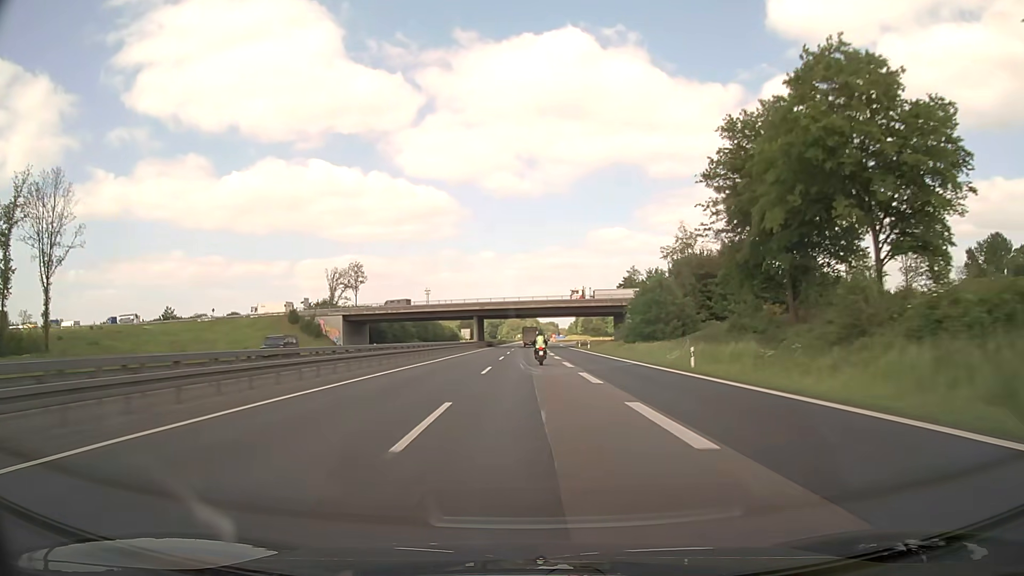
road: motorway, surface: asphalt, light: Day
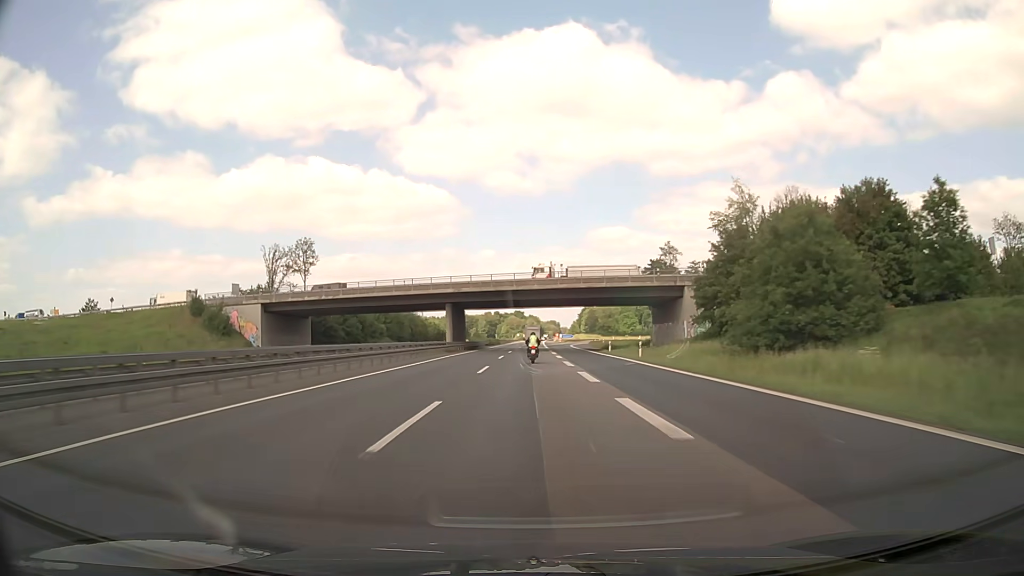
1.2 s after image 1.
(0.0, +36.1) m; 0°
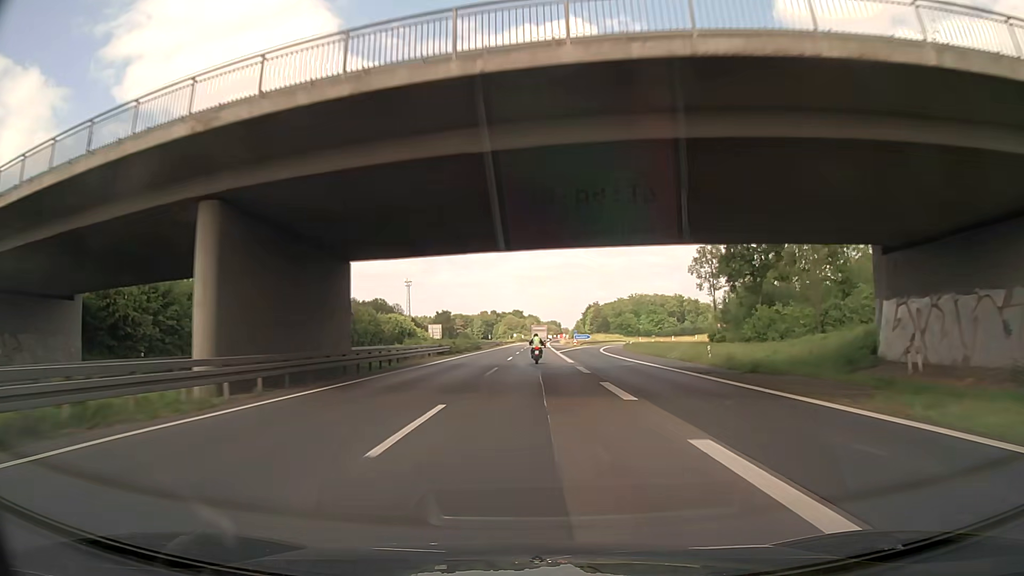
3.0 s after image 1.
(-0.1, +54.3) m; 0°
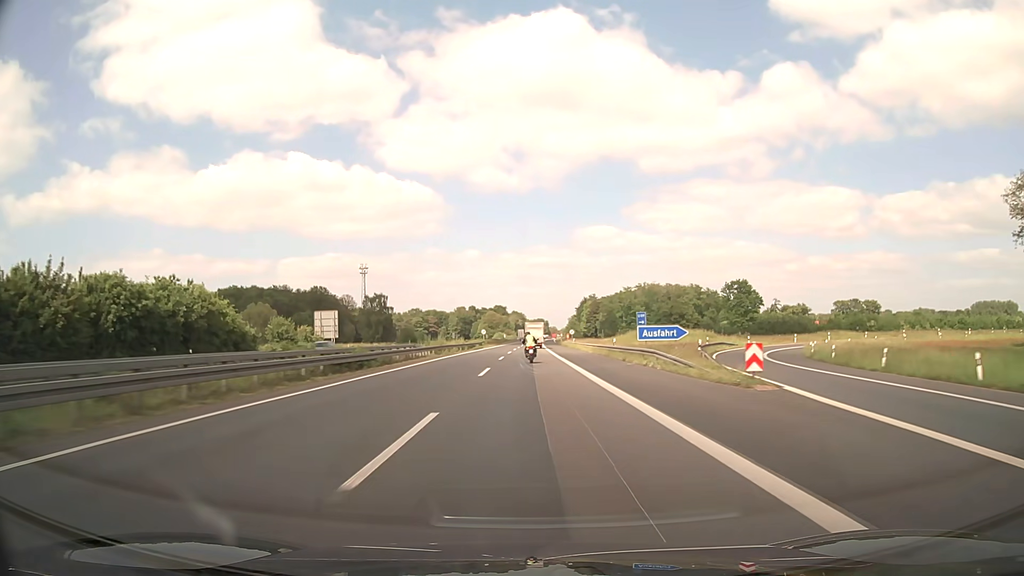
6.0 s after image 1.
(+0.6, +91.7) m; +1°
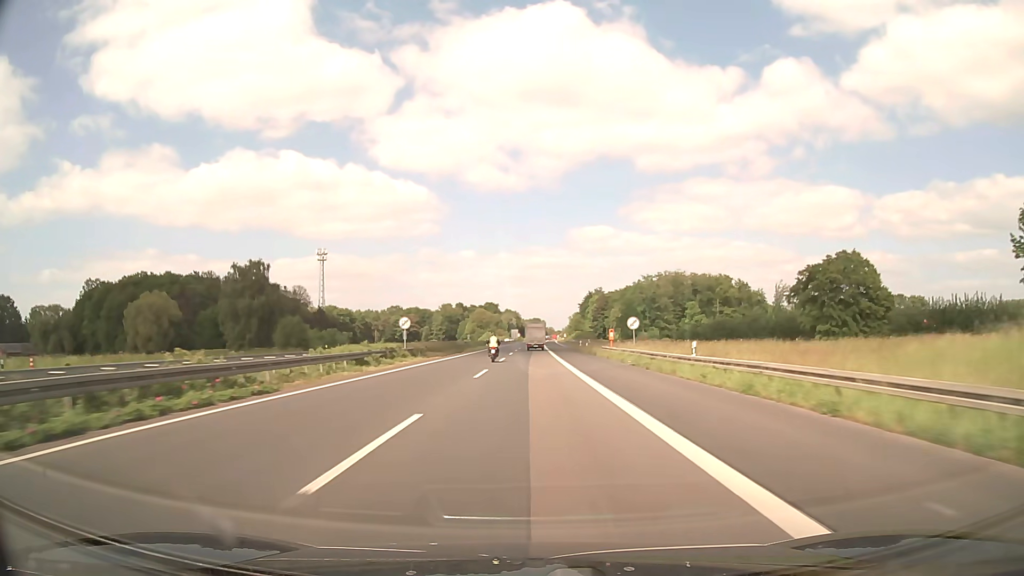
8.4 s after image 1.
(+0.3, +71.8) m; 0°
